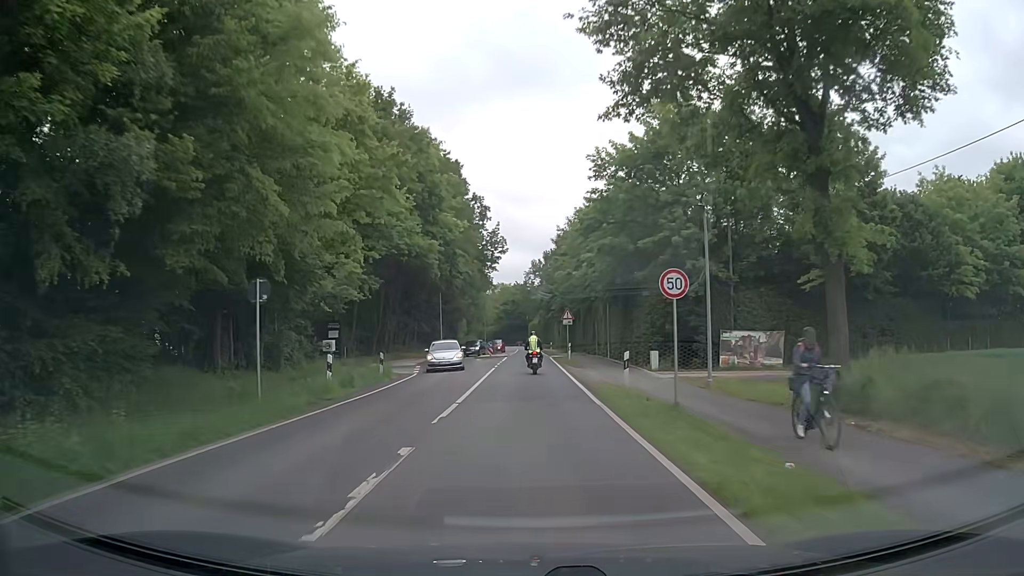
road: secondary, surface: asphalt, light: Day
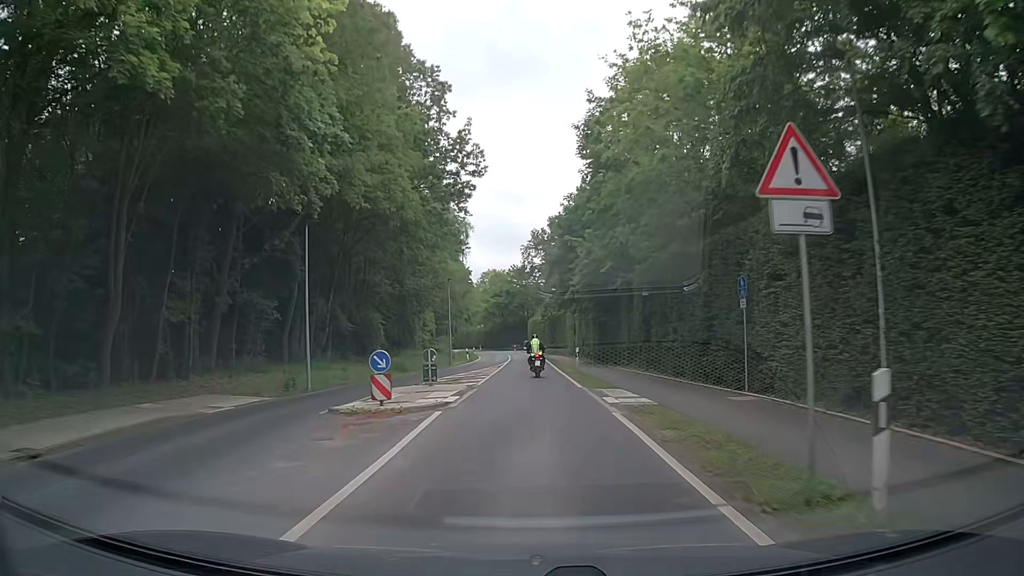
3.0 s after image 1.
(-0.1, +38.1) m; 0°
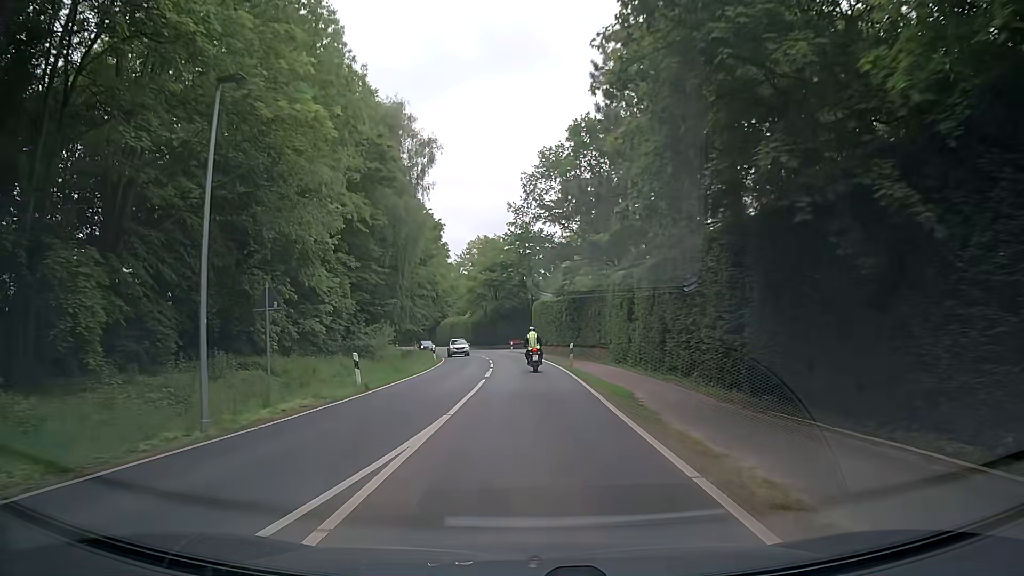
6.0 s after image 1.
(-0.1, +38.0) m; +1°
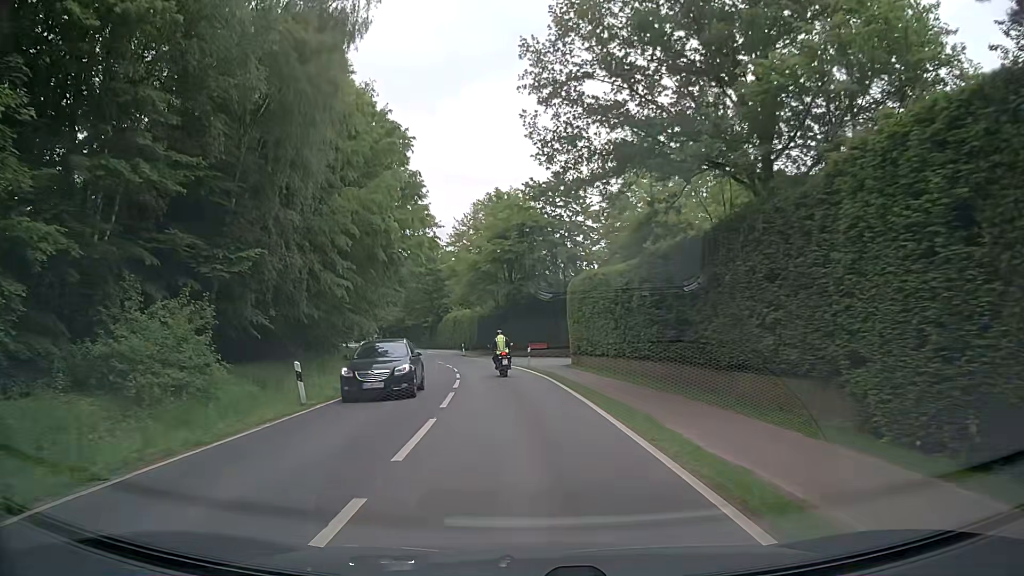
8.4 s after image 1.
(-0.7, +29.5) m; -1°
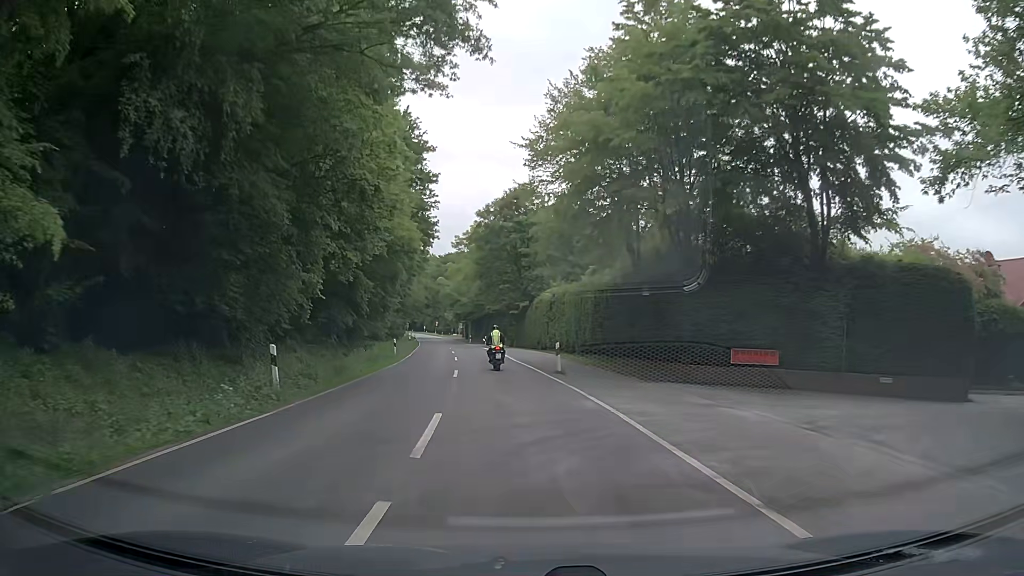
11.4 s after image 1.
(-3.8, +36.3) m; -11°
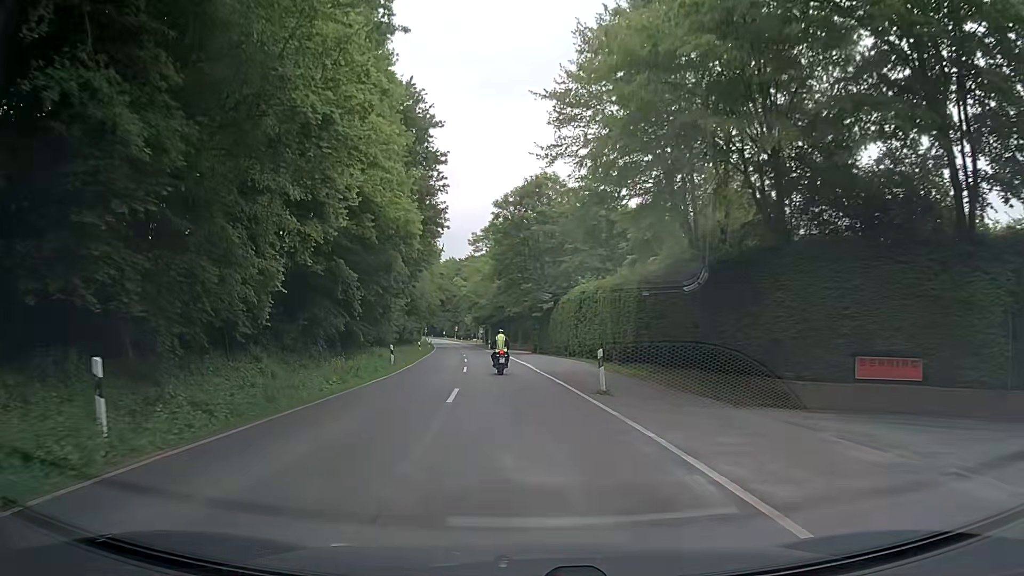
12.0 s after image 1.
(-0.1, +7.4) m; -2°
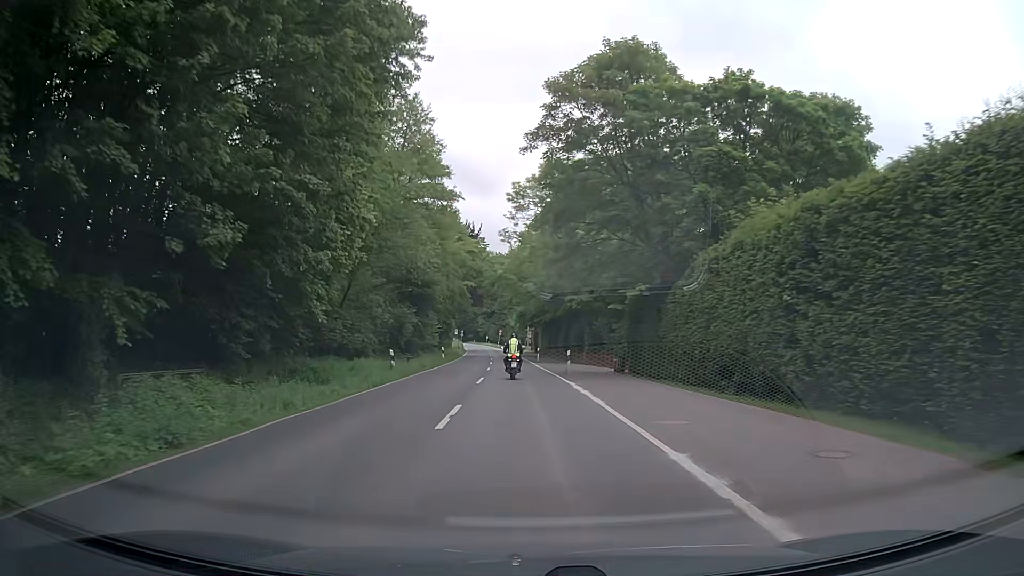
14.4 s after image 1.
(-1.3, +29.5) m; -4°
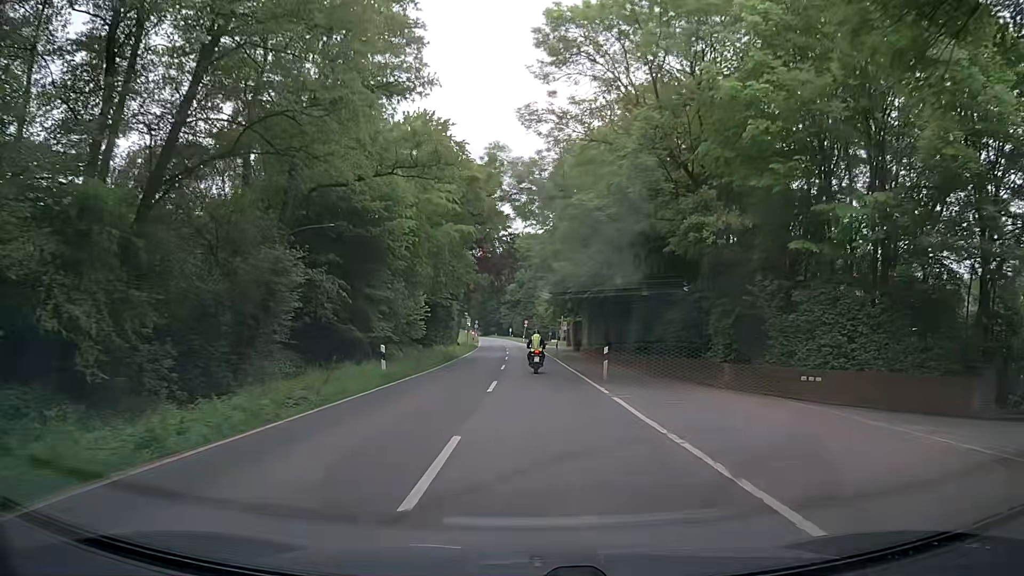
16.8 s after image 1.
(-0.8, +29.5) m; -3°
(0, +10) (0, +20) (0, +30) (0, +40) (0, +50) (0, +60) (0, +70) (-1, +80) (-1, +90) (-2, +100) m
